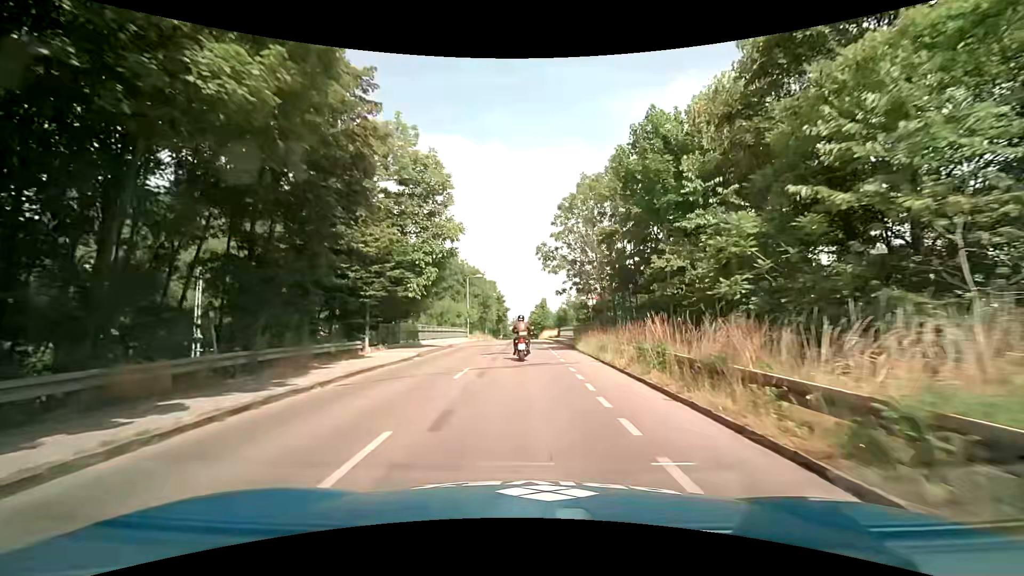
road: tertiary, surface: asphalt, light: Day
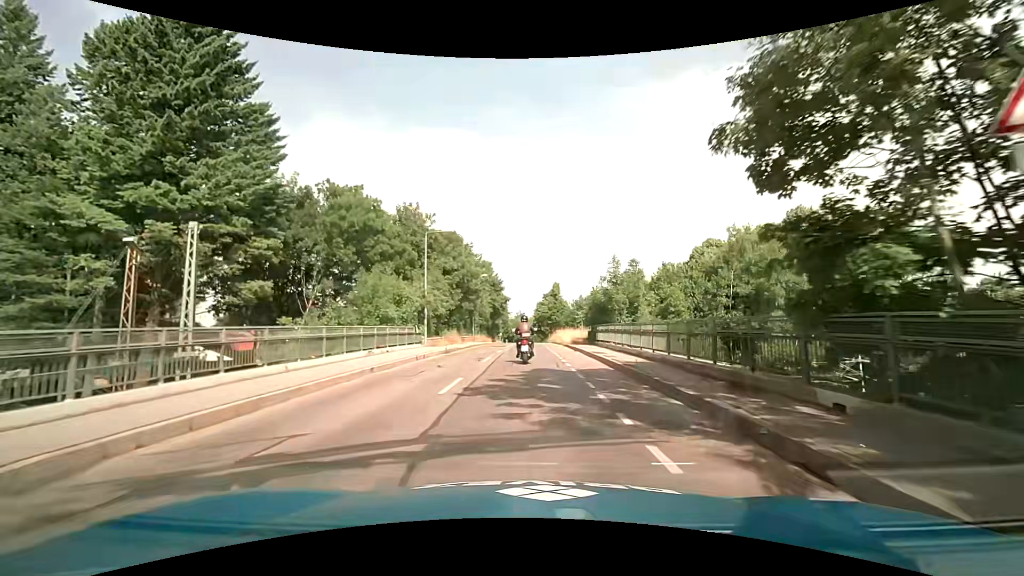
(-0.2, +29.5) m; -1°
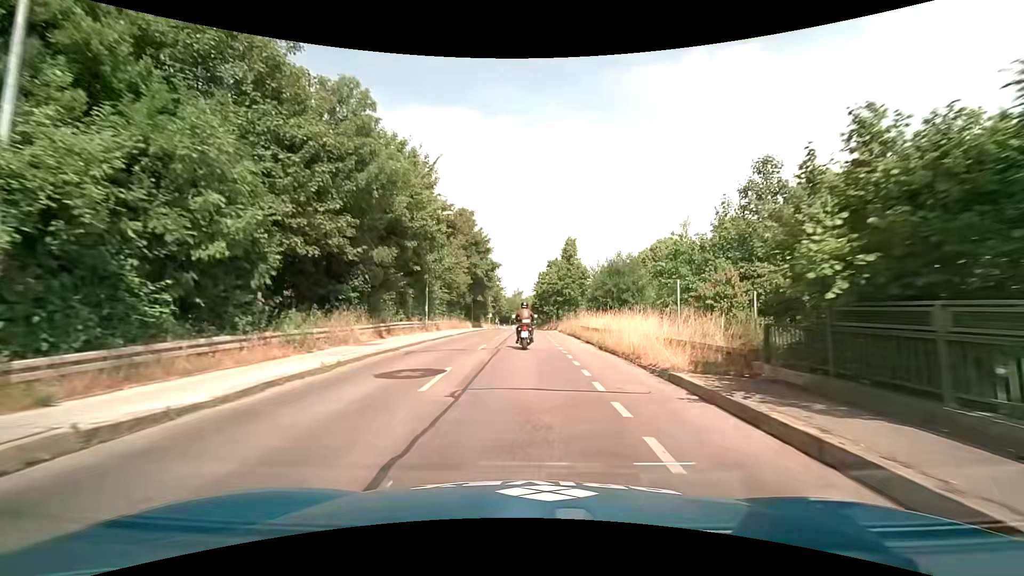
(+0.3, +28.5) m; +1°
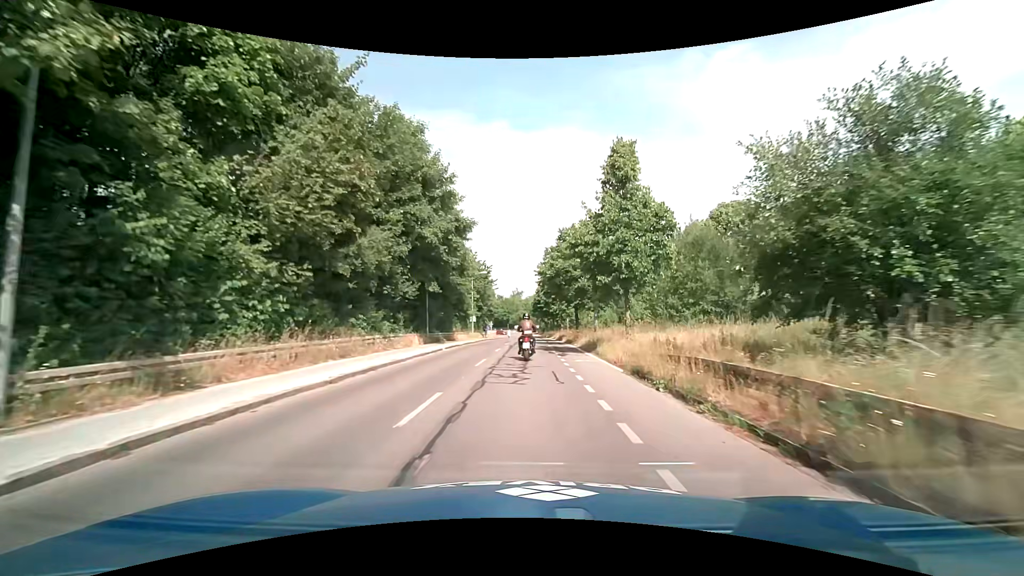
(-0.1, +28.8) m; 0°
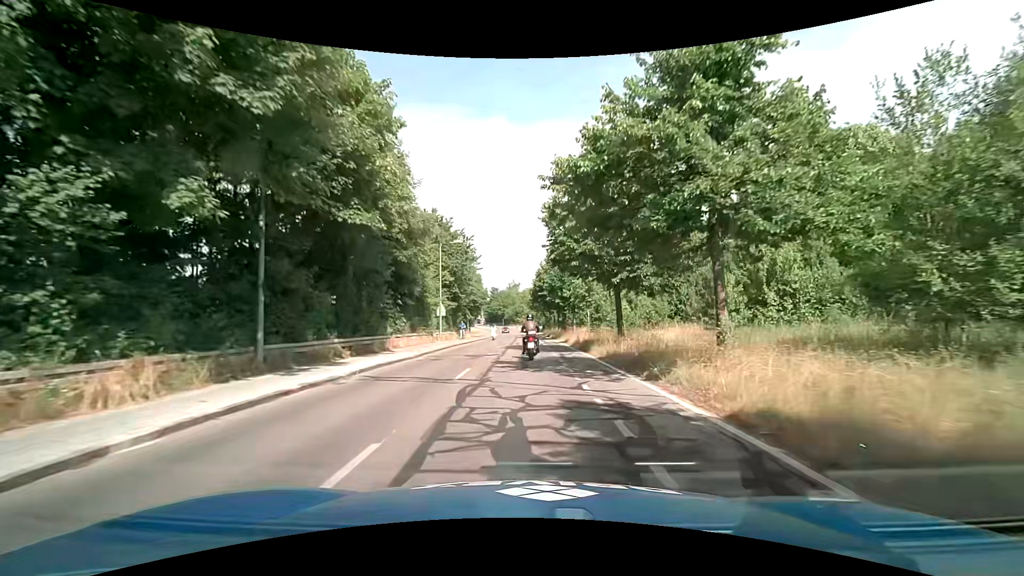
(0.0, +22.0) m; 0°
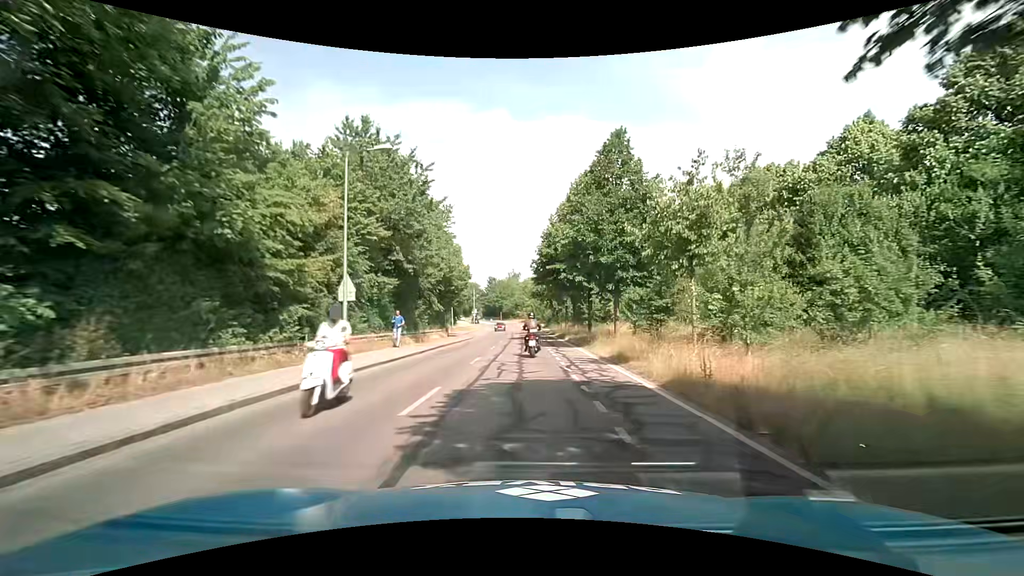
(-0.1, +22.4) m; 0°
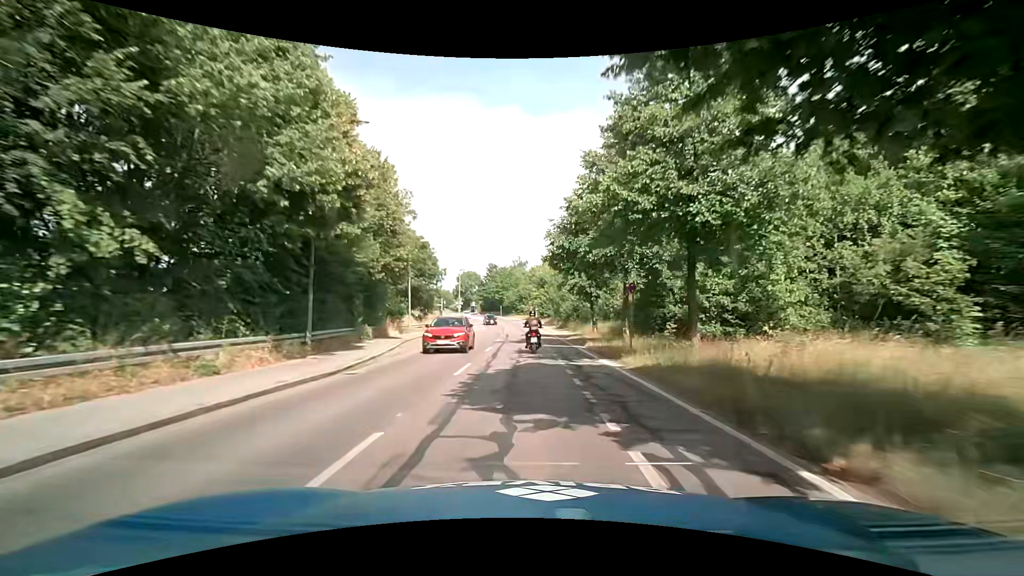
(-0.2, +31.5) m; -1°
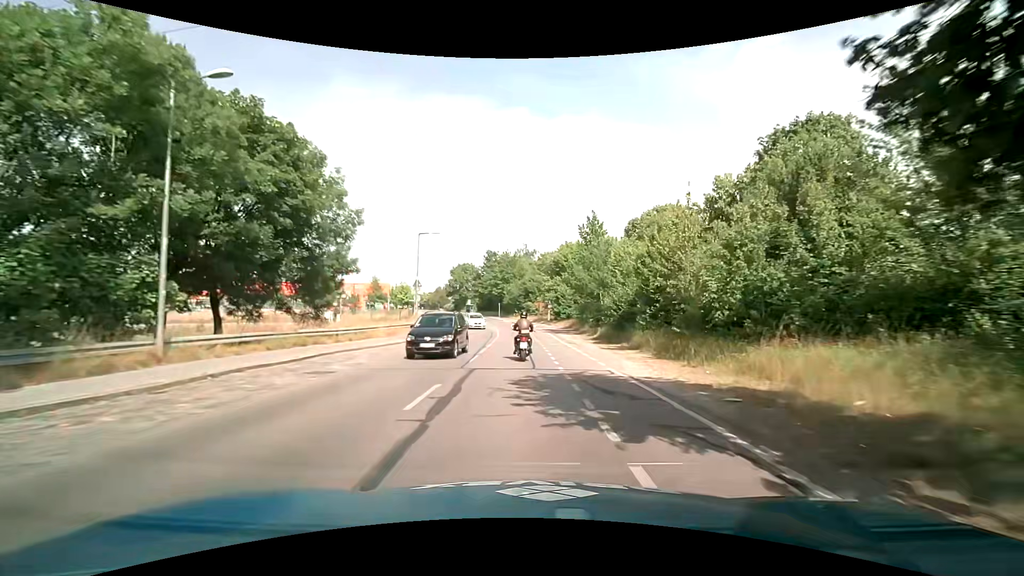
(-0.3, +32.5) m; -1°
(0, +10) (0, +20) (-1, +30) (-1, +40) (-1, +50) (-2, +60) (-4, +70) (-5, +80) (-8, +89) (-10, +99) m
